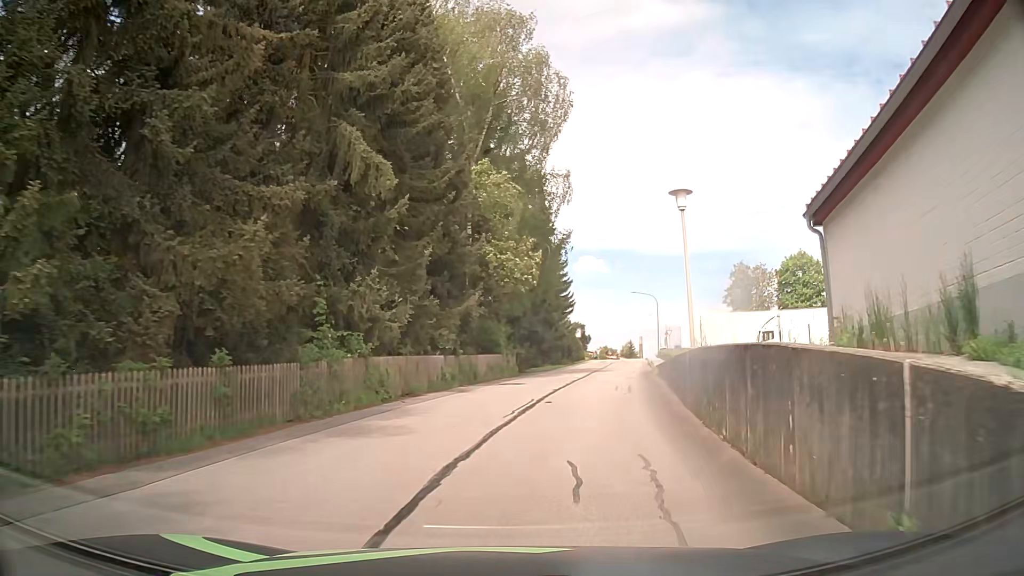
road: residential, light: Day
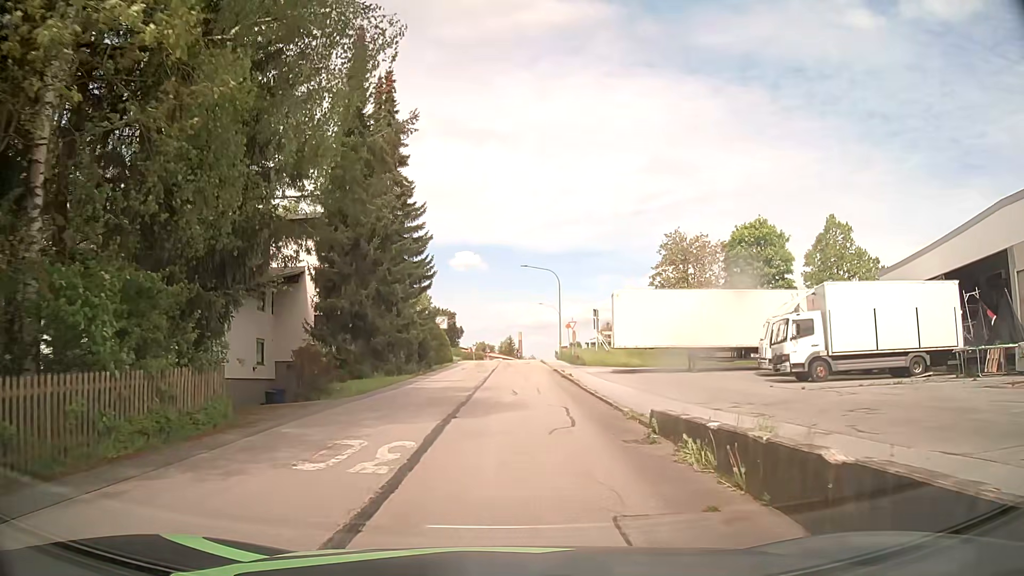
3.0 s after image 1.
(+3.3, +22.5) m; +12°
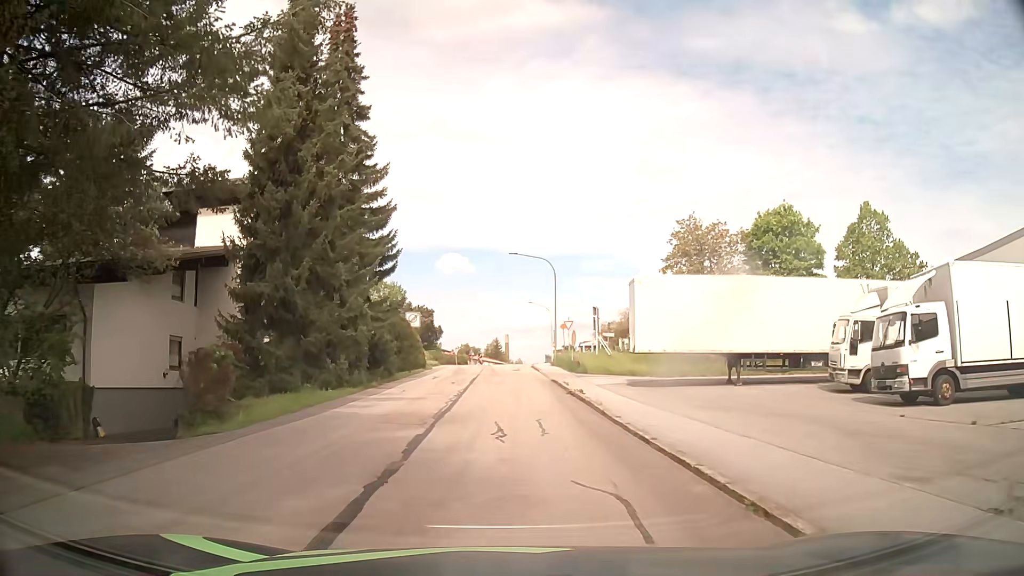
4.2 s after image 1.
(0.0, +8.6) m; +1°
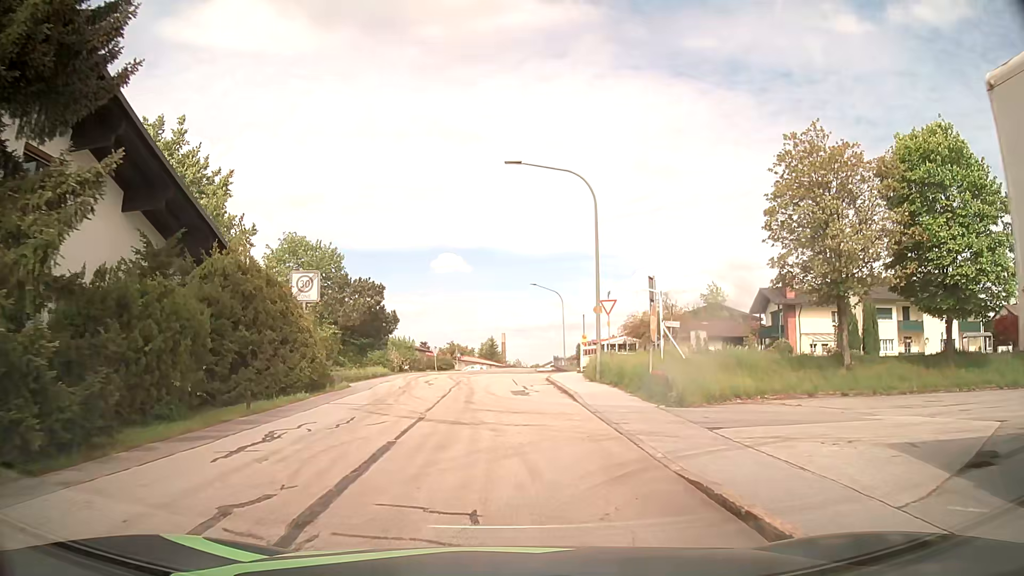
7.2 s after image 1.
(0.0, +21.9) m; 0°
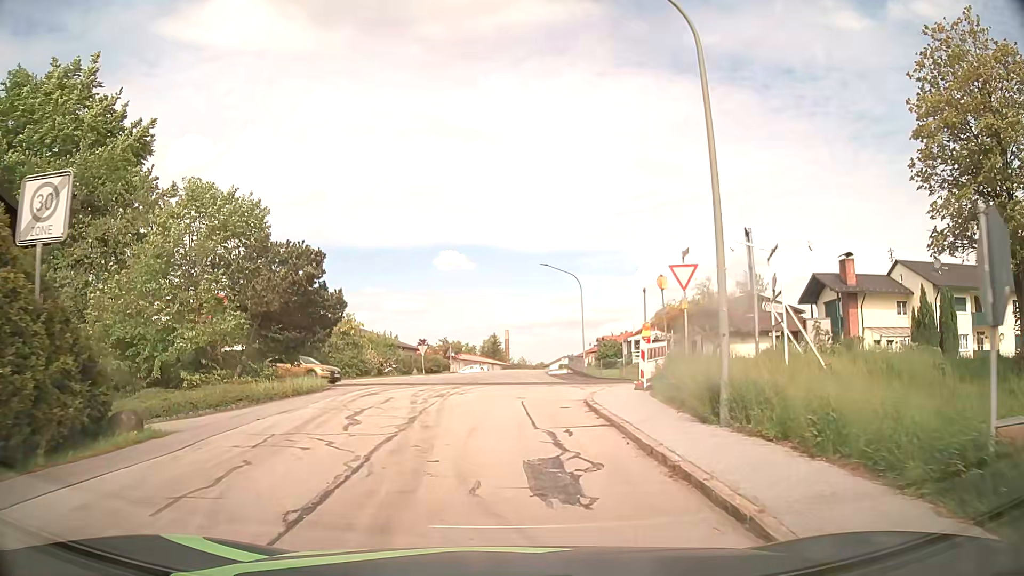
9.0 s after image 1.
(-0.1, +12.5) m; 0°
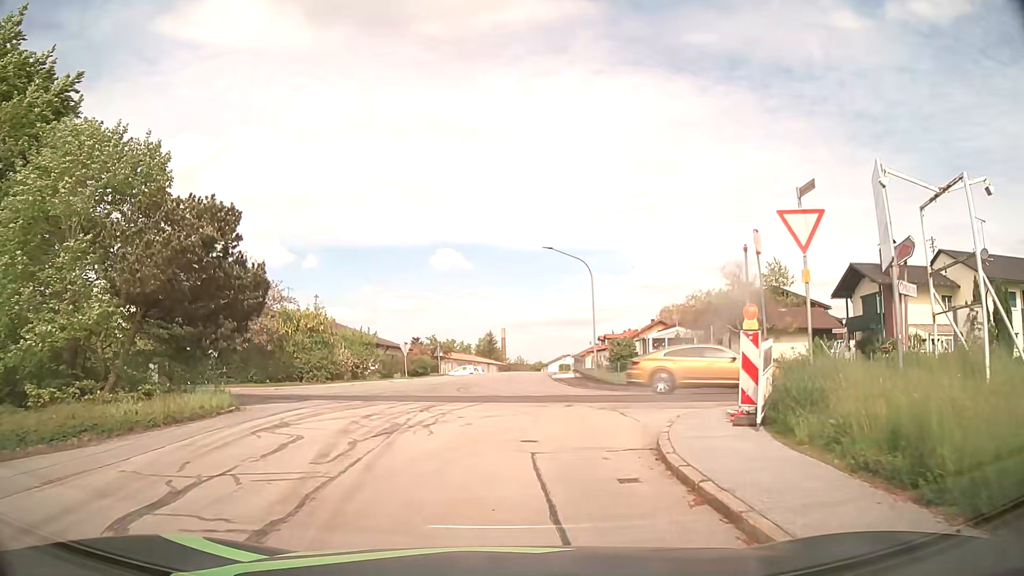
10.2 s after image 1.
(-0.1, +7.6) m; 0°
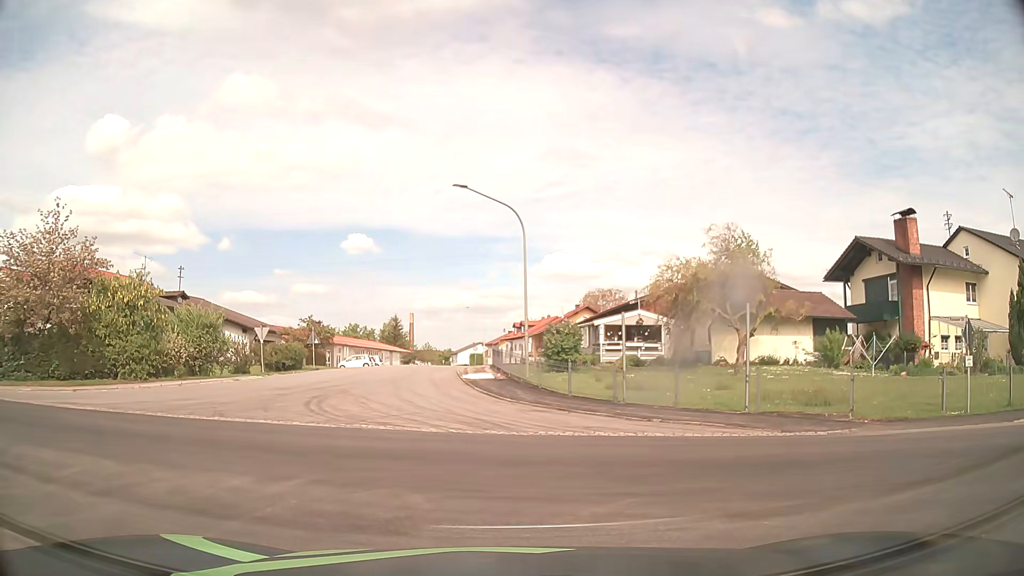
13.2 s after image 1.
(+0.5, +12.6) m; +6°
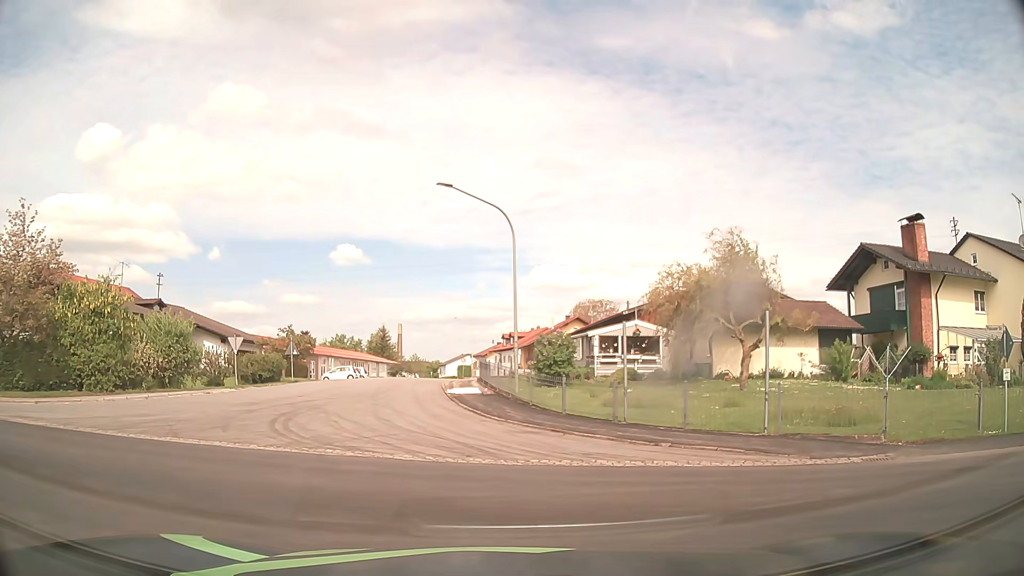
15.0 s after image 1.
(+0.1, +1.9) m; +3°
(-3, +9) (-12, +14) (-22, +16) (-32, +18) (-41, +20) (-51, +22) (-61, +24) (-71, +26) (-81, +28) (-90, +31) m
